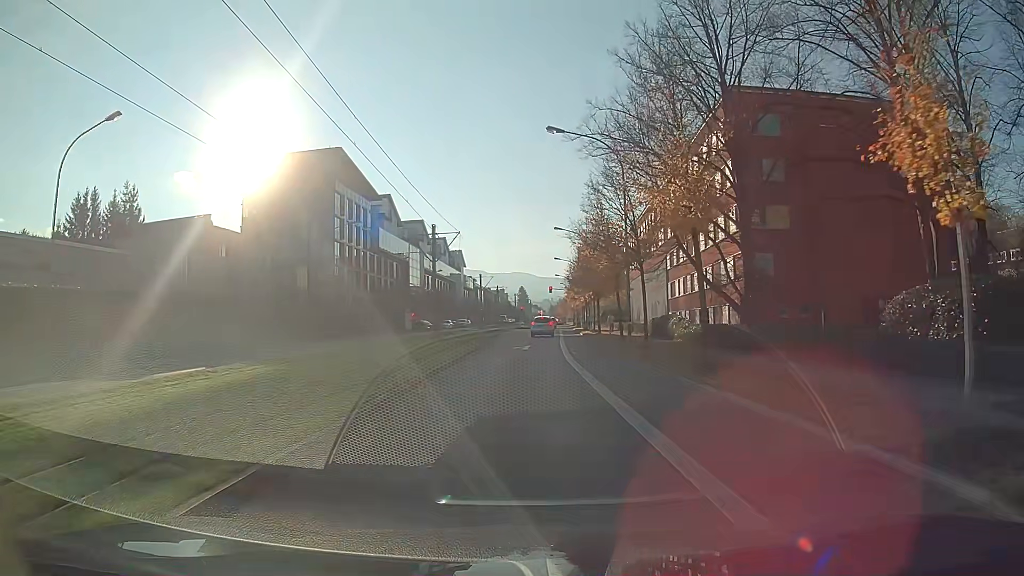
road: secondary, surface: asphalt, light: Day
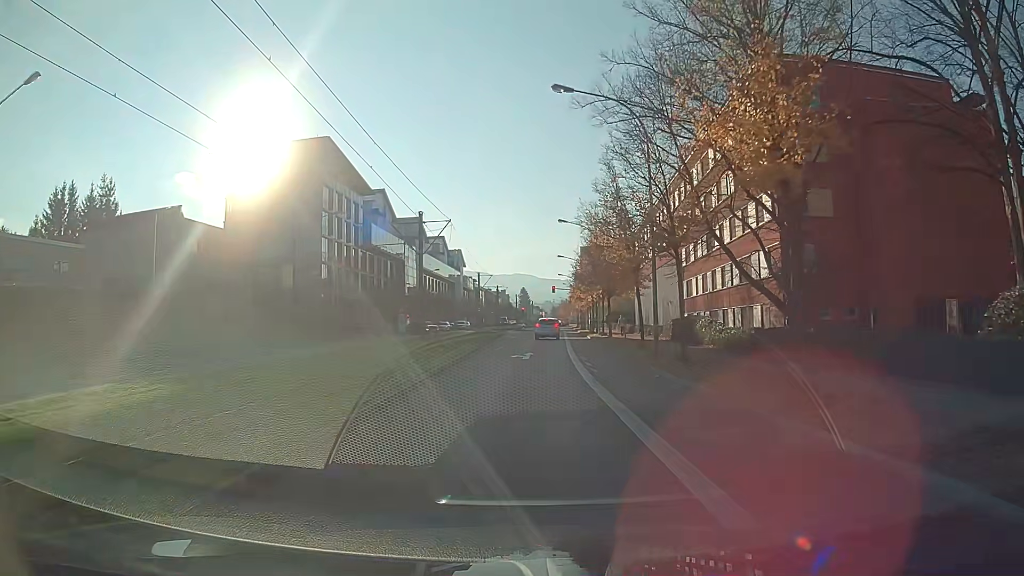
(0.0, +5.8) m; 0°
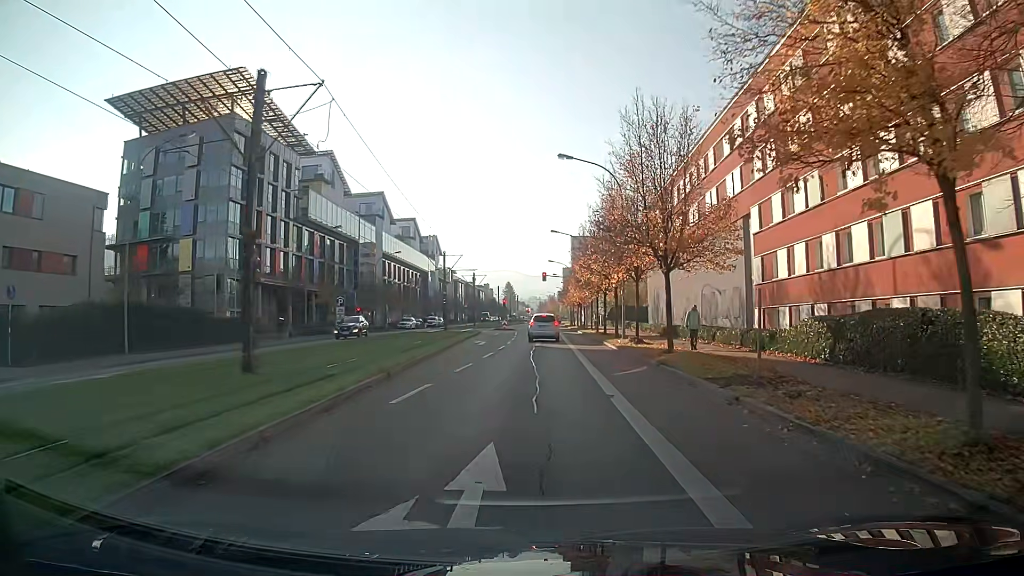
(+0.2, +21.8) m; +1°
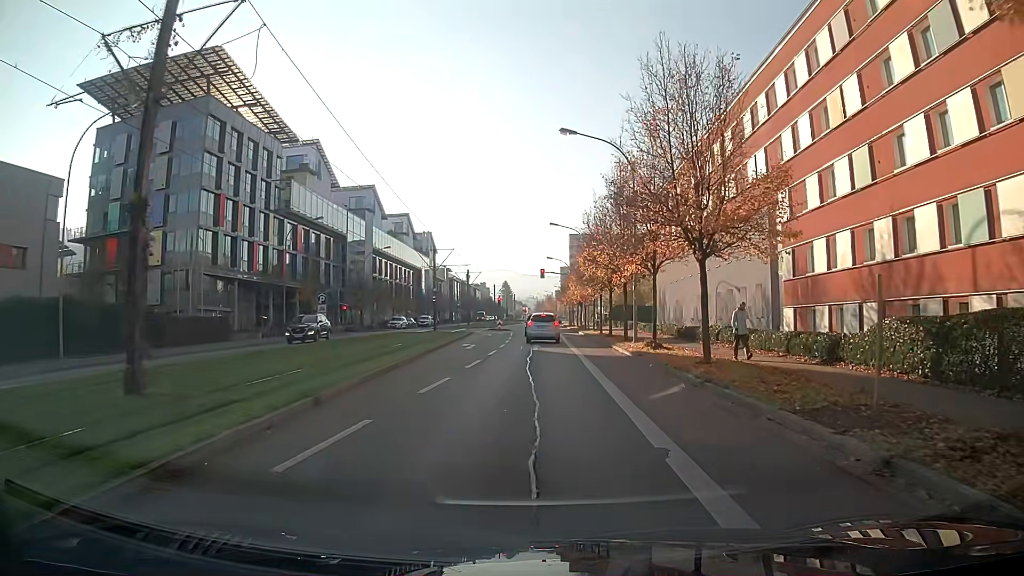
(0.0, +4.8) m; 0°
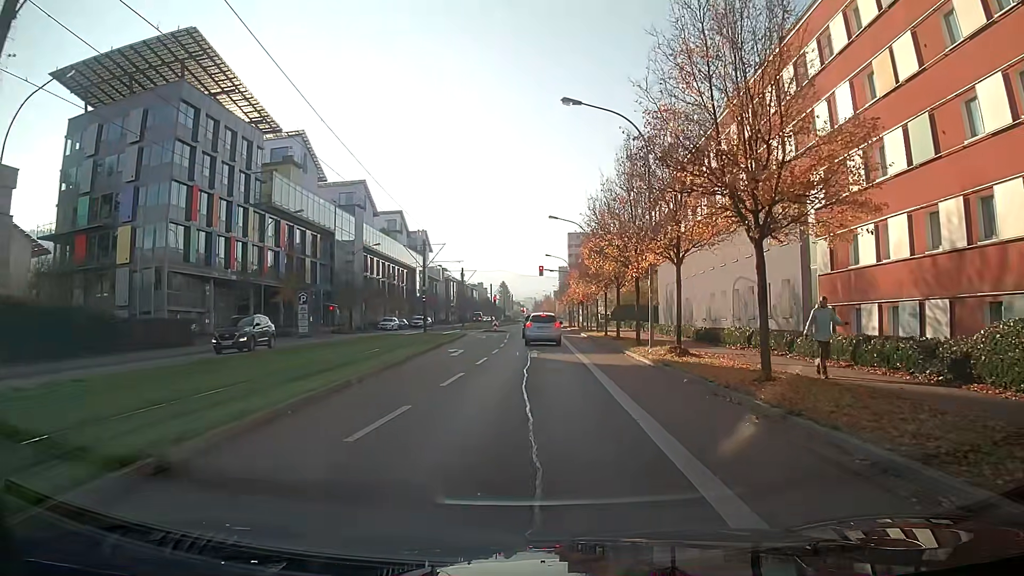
(0.0, +4.4) m; 0°
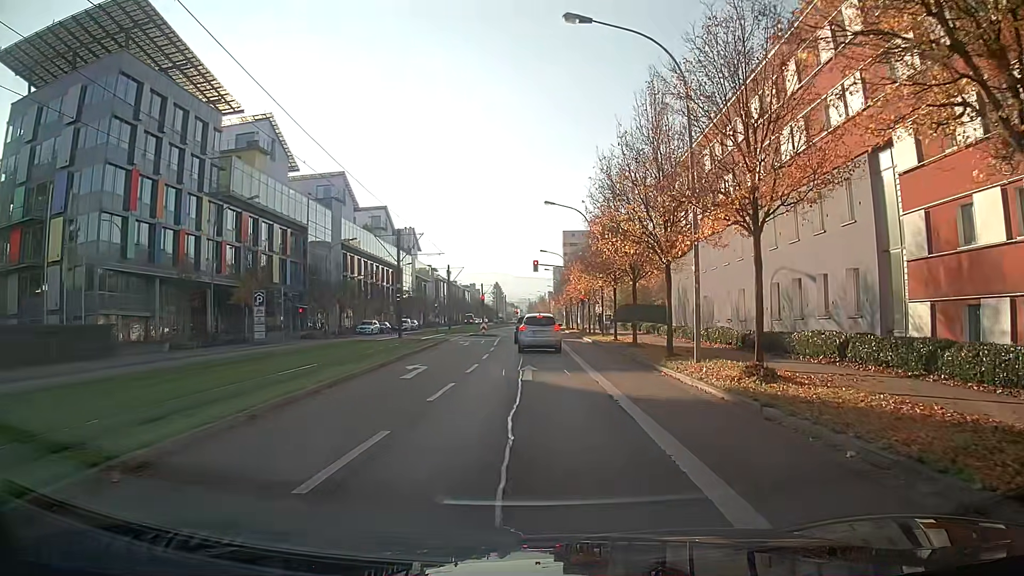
(+0.1, +7.8) m; +1°
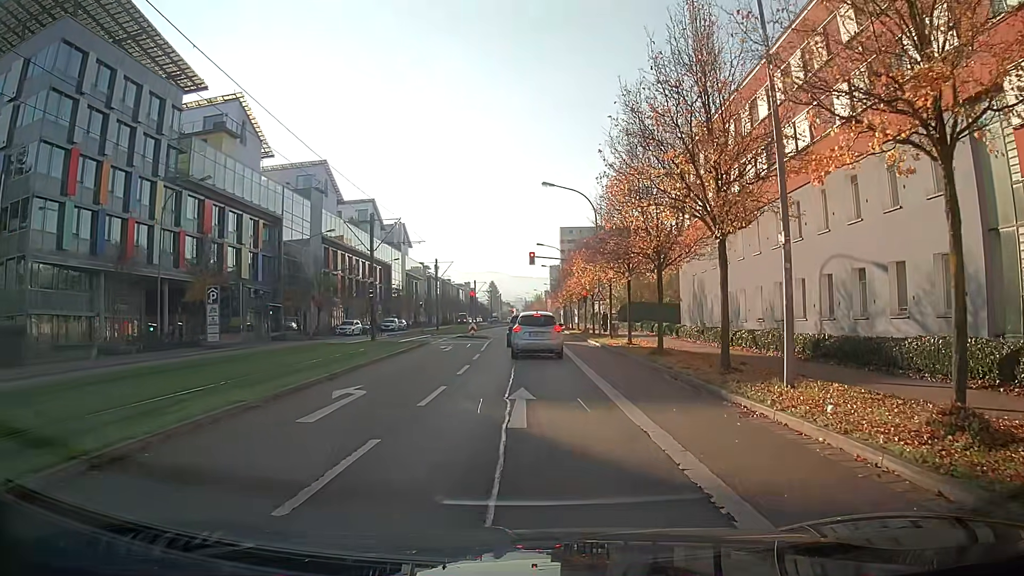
(0.0, +6.6) m; 0°
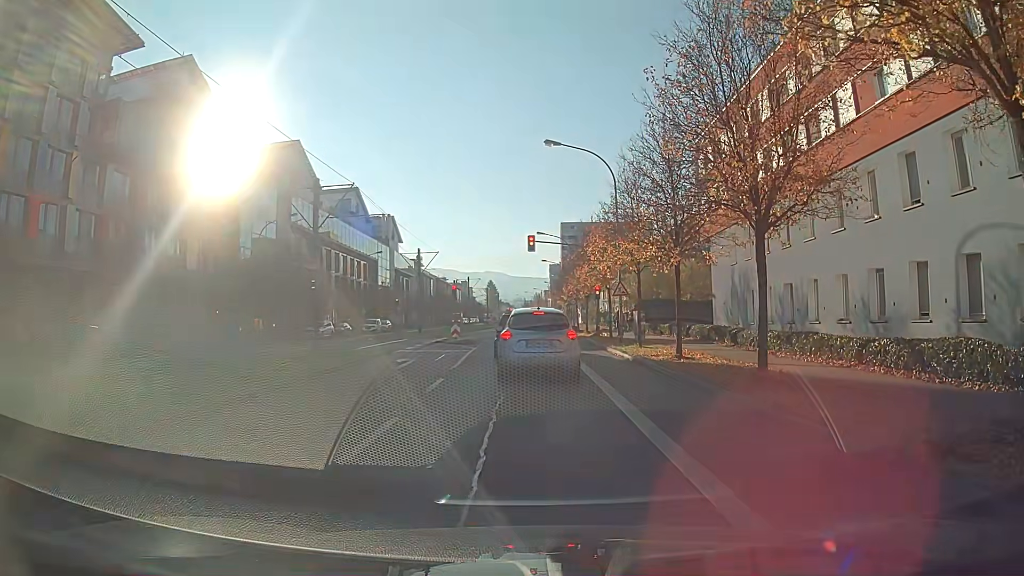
(0.0, +10.1) m; 0°
